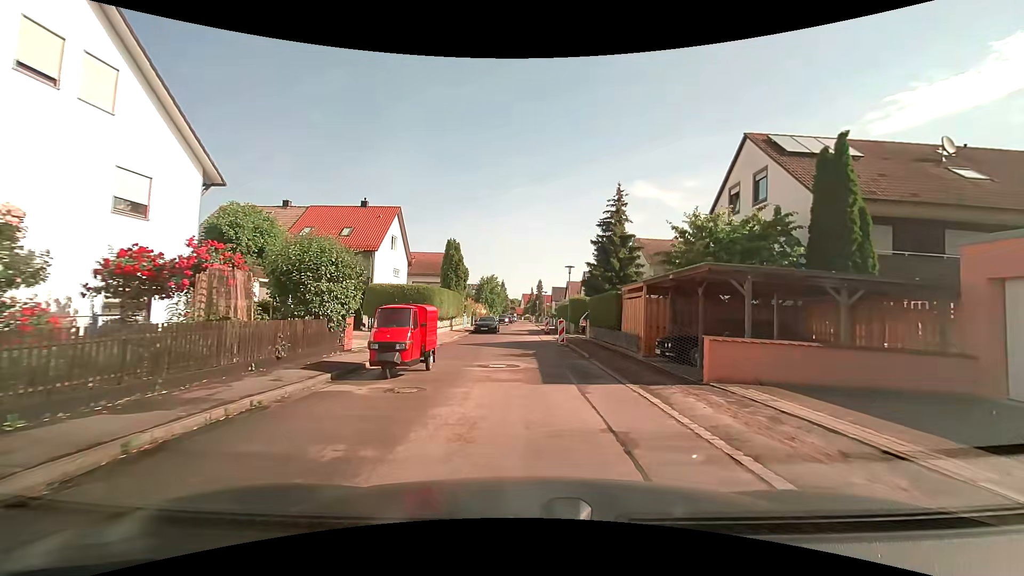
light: Day
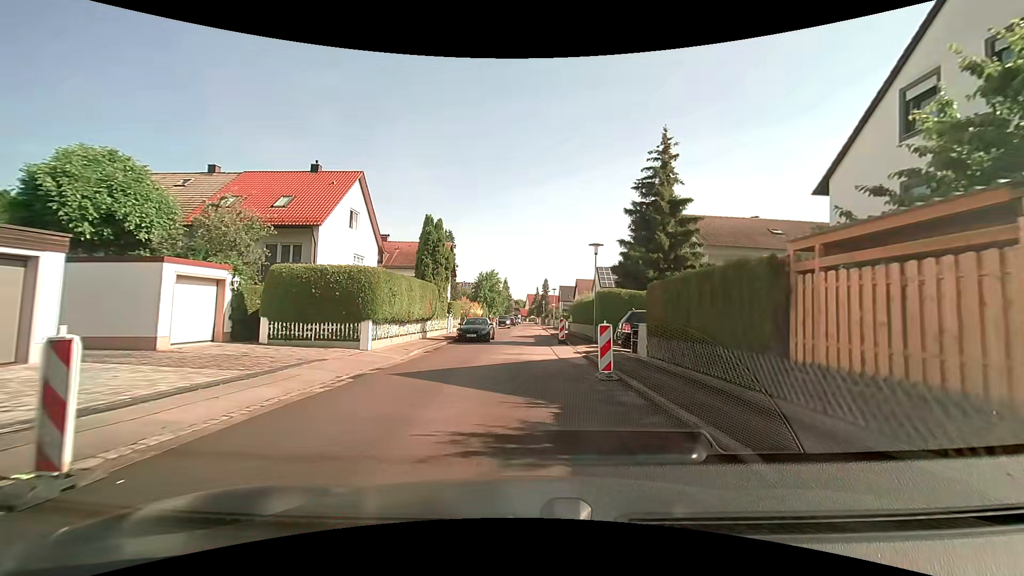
(0.0, +11.8) m; -1°
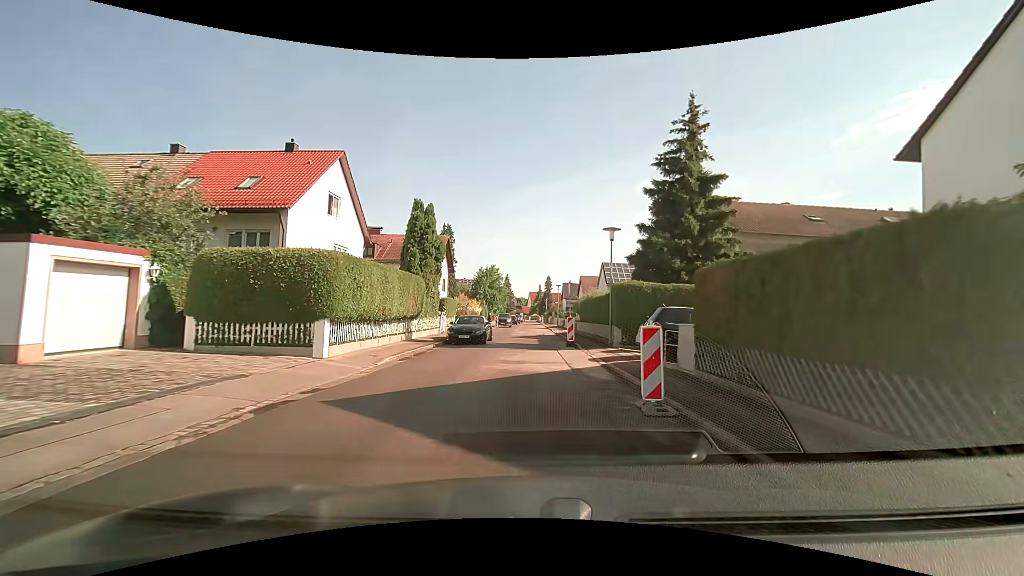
(0.0, +4.0) m; 0°
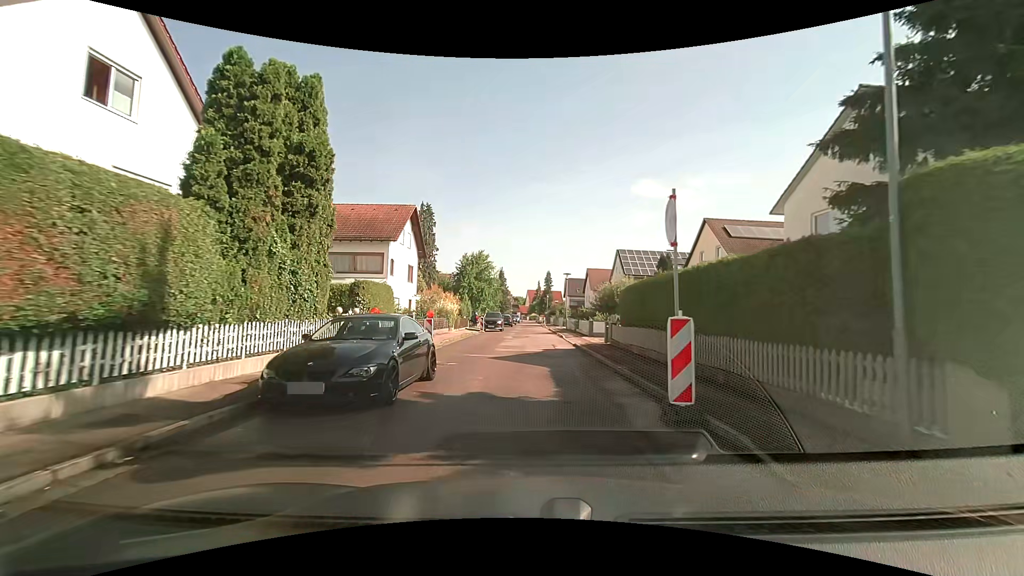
(0.0, +16.2) m; 0°
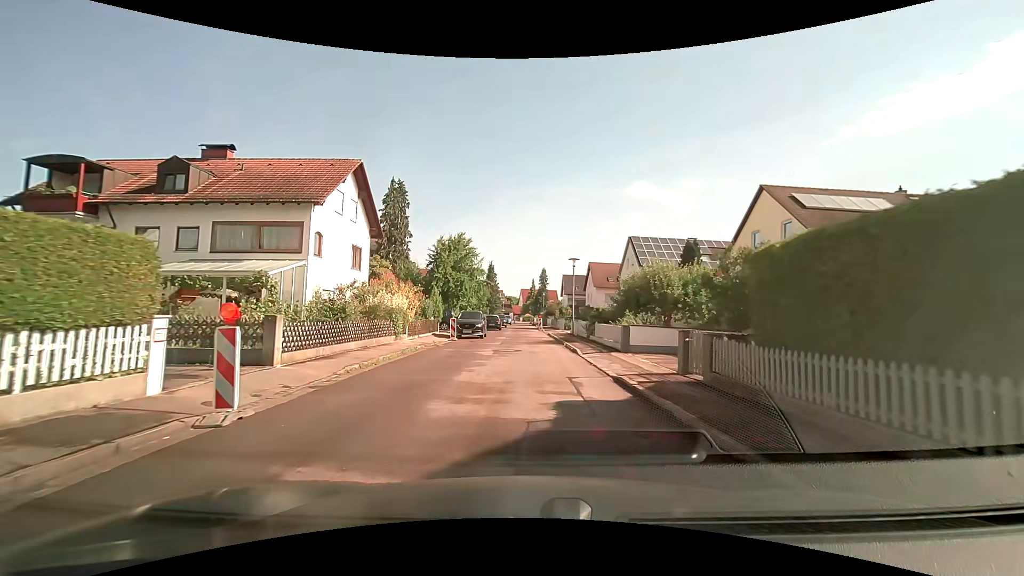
(+0.1, +12.3) m; 0°
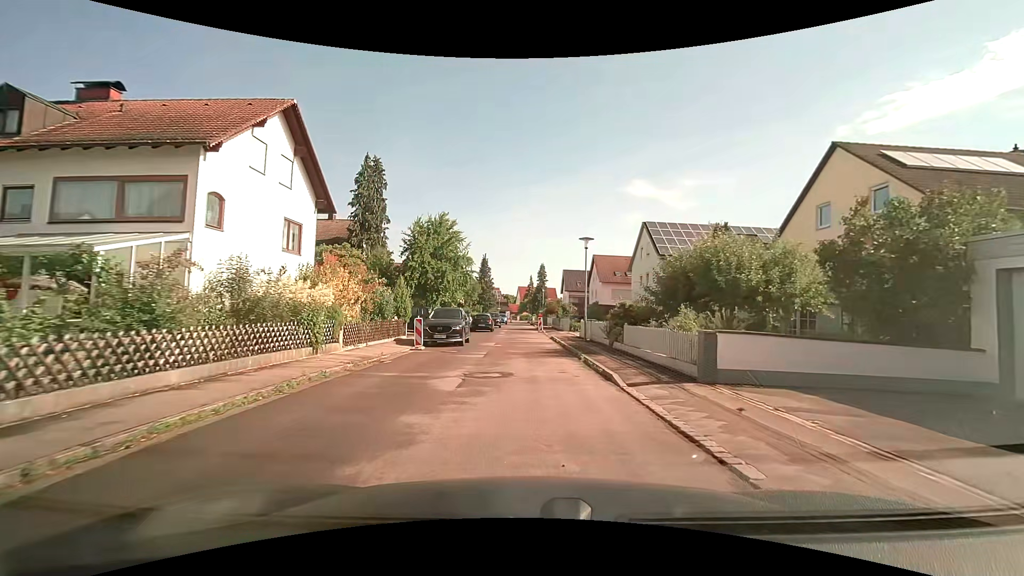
(+0.1, +8.2) m; +2°
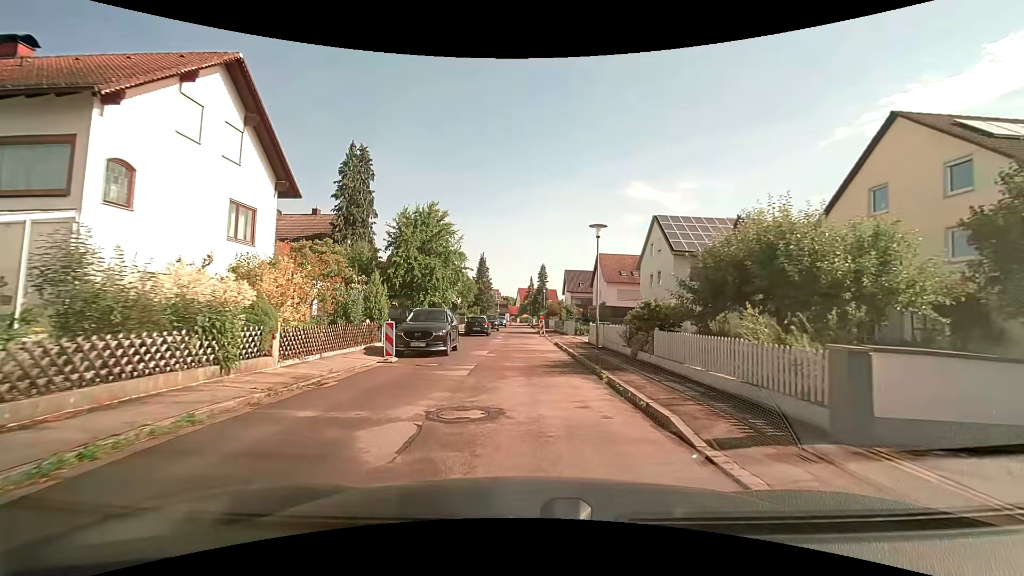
(-0.1, +4.1) m; -1°
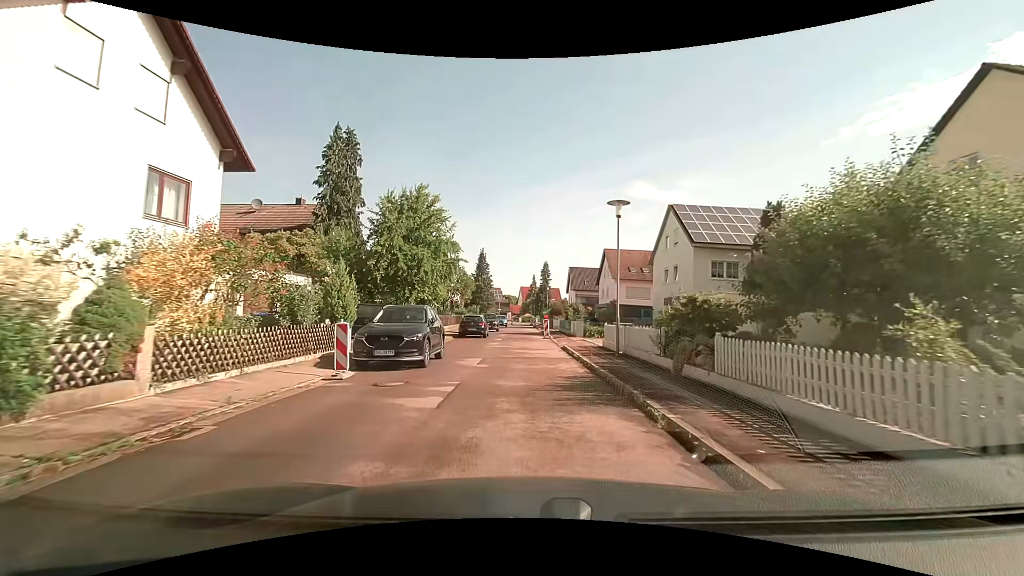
(0.0, +4.1) m; 0°
(0, +10) (0, +20) (-1, +30) (-1, +40) (-1, +50) (-1, +60) (-1, +70) (-1, +80) (-1, +90) (-1, +100) m
